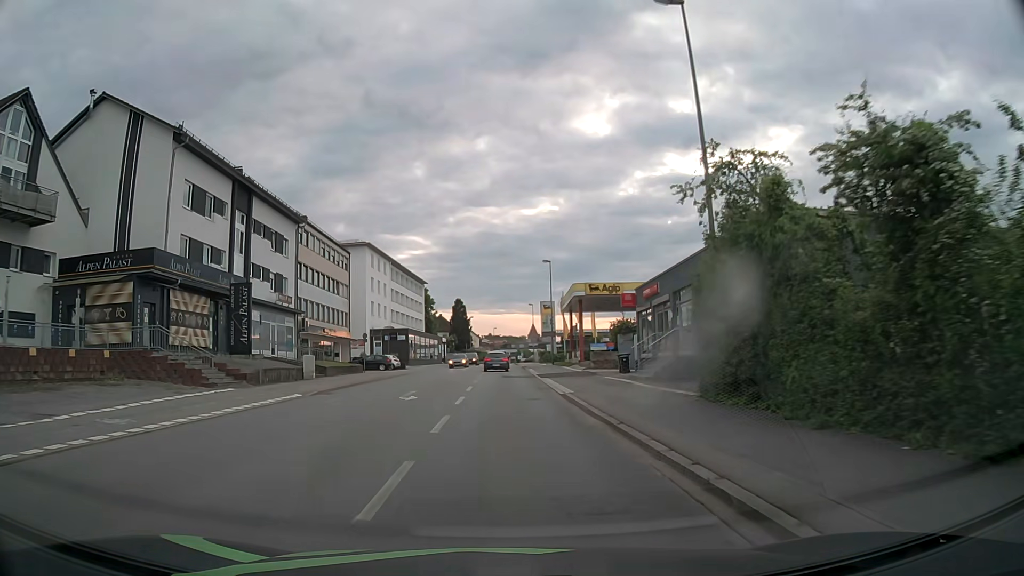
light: Day
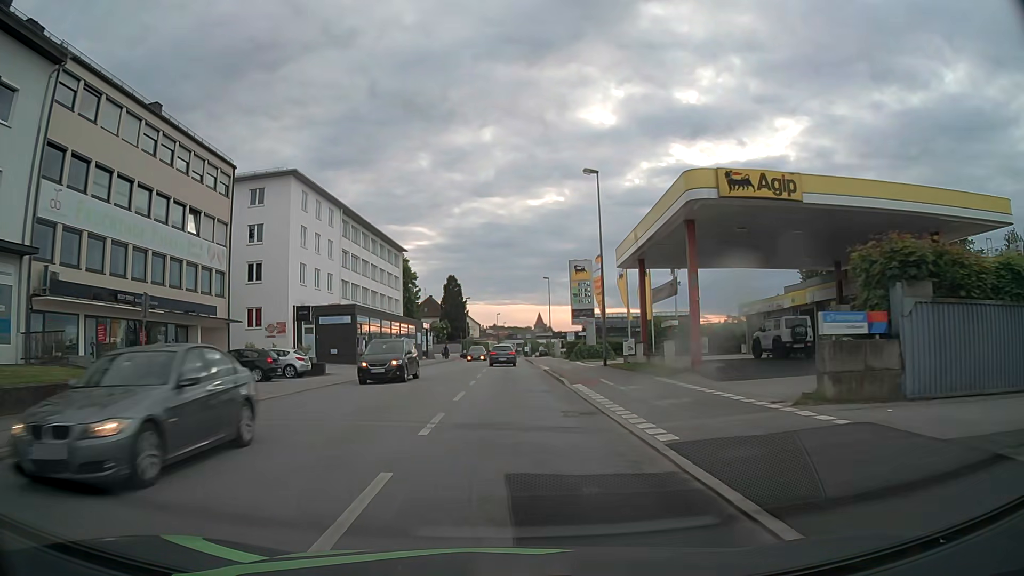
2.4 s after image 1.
(-0.1, +31.8) m; 0°
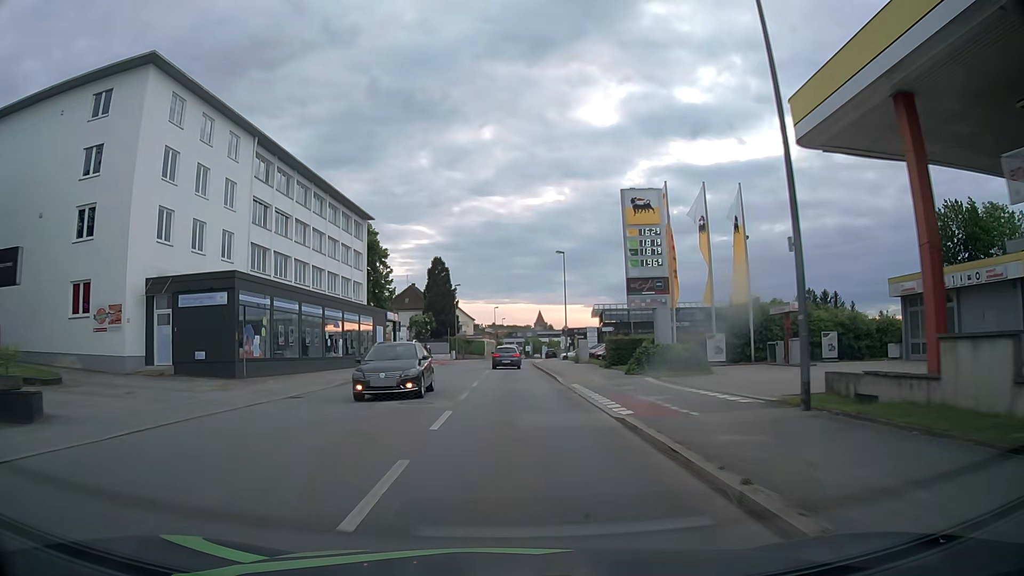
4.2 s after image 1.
(0.0, +23.4) m; 0°
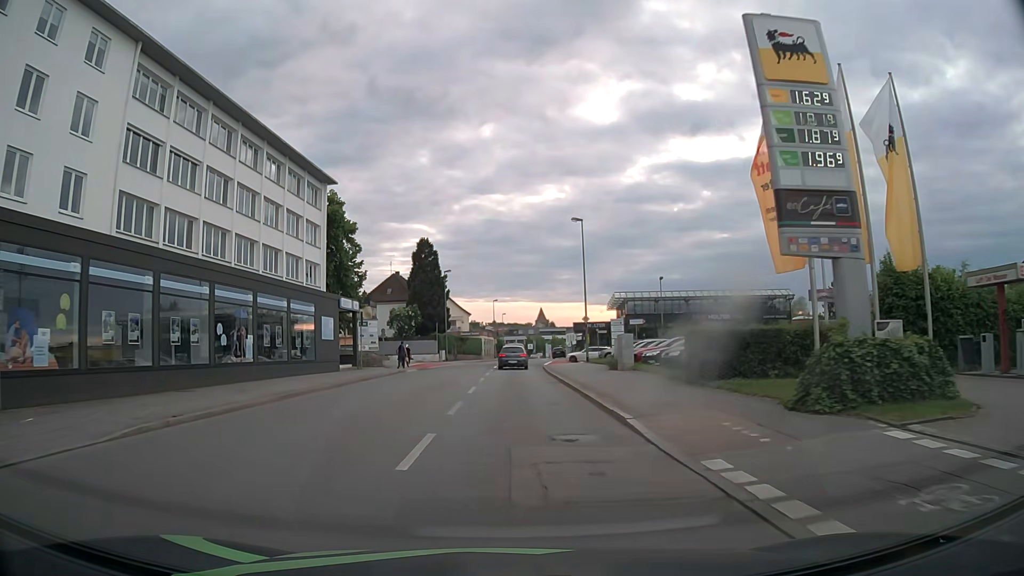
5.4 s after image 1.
(0.0, +15.7) m; 0°
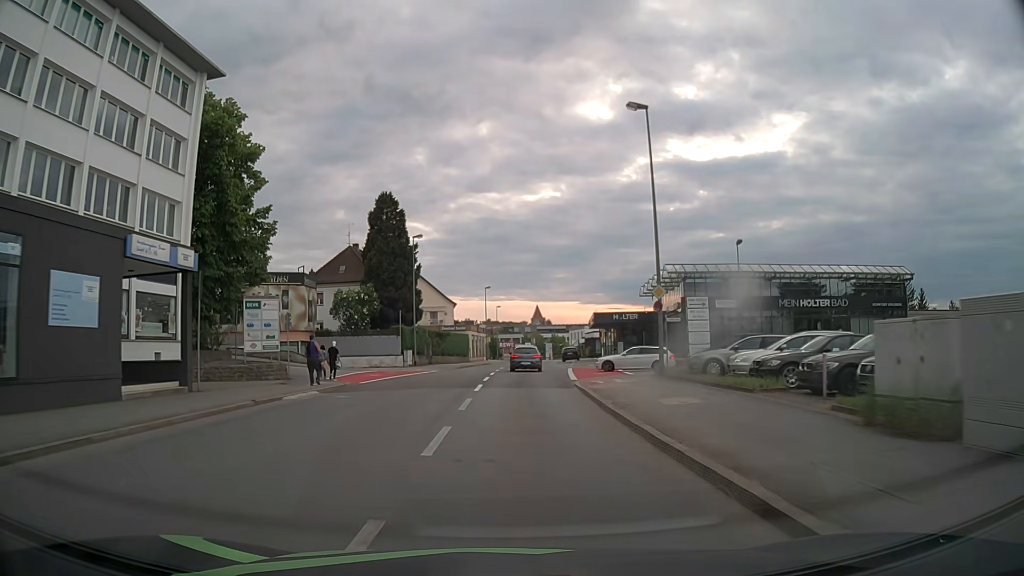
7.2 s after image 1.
(0.0, +23.4) m; +1°
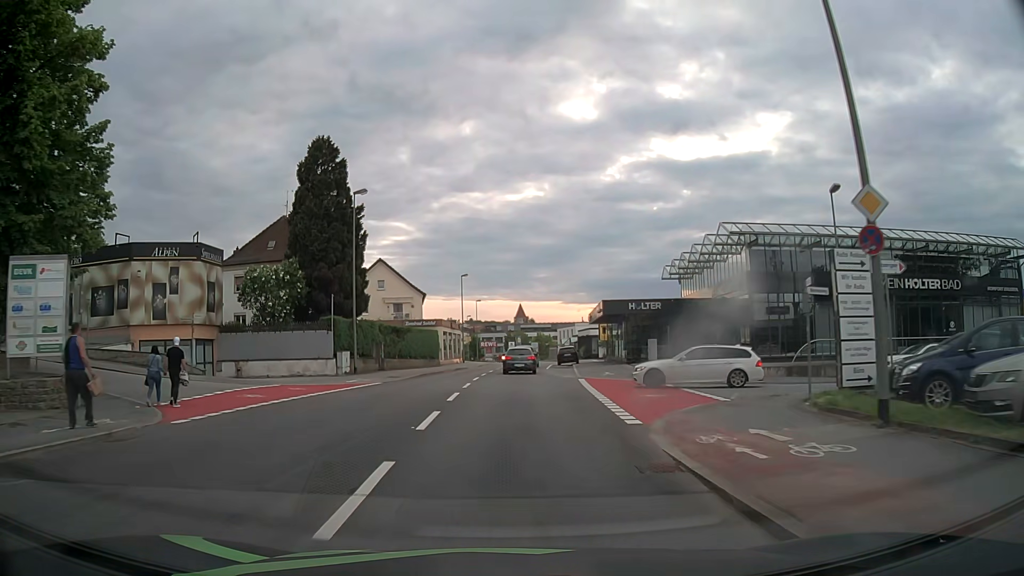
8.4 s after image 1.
(+0.2, +15.6) m; +2°
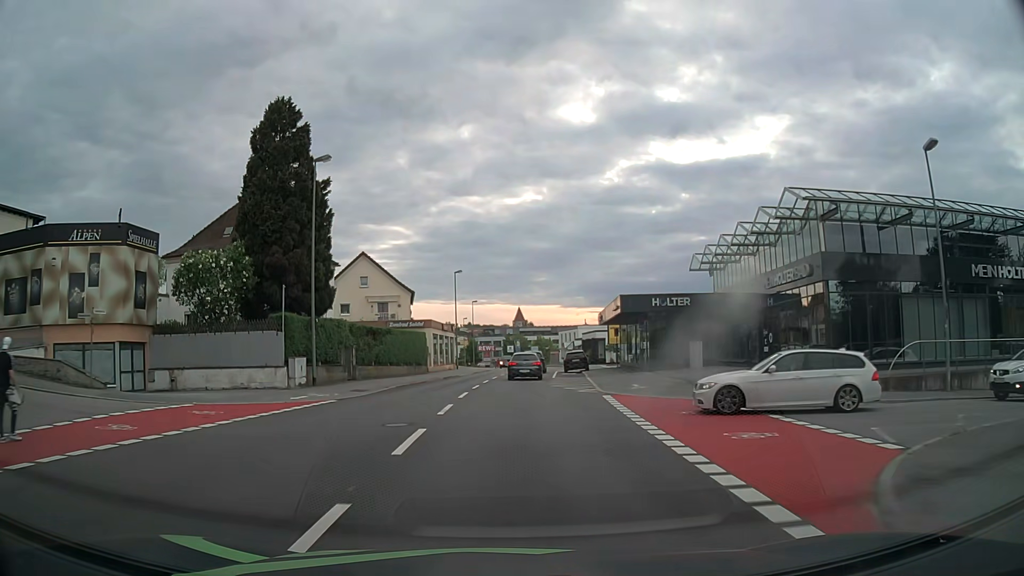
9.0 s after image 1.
(0.0, +7.8) m; 0°
